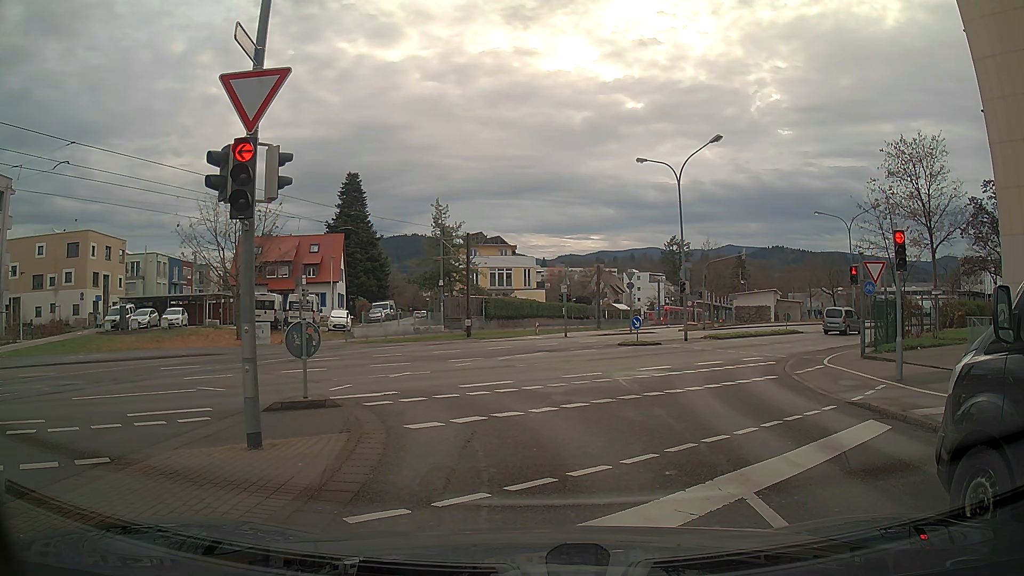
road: residential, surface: asphalt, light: Day
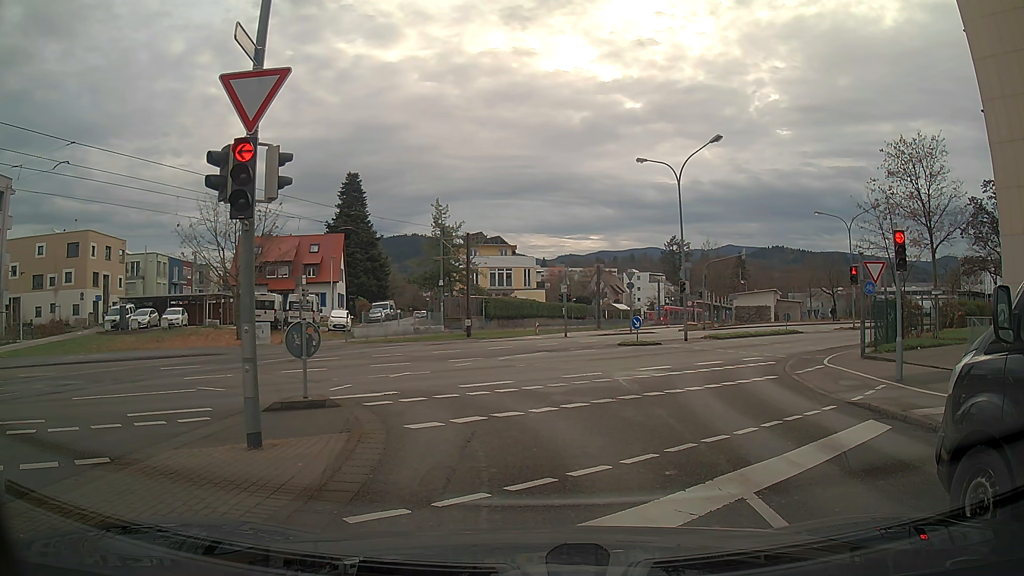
(0.0, 0.0) m; 0°
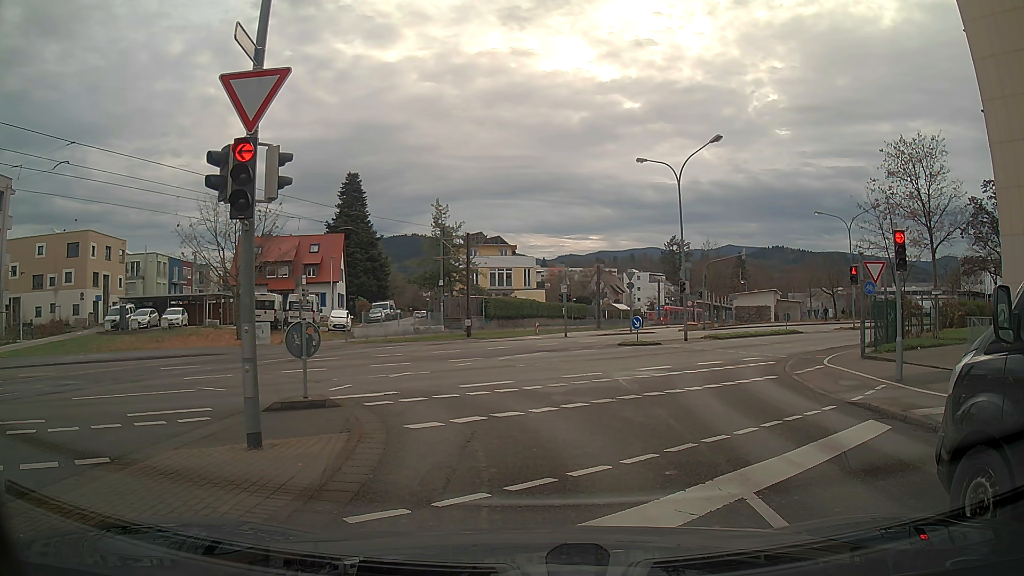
(0.0, 0.0) m; 0°
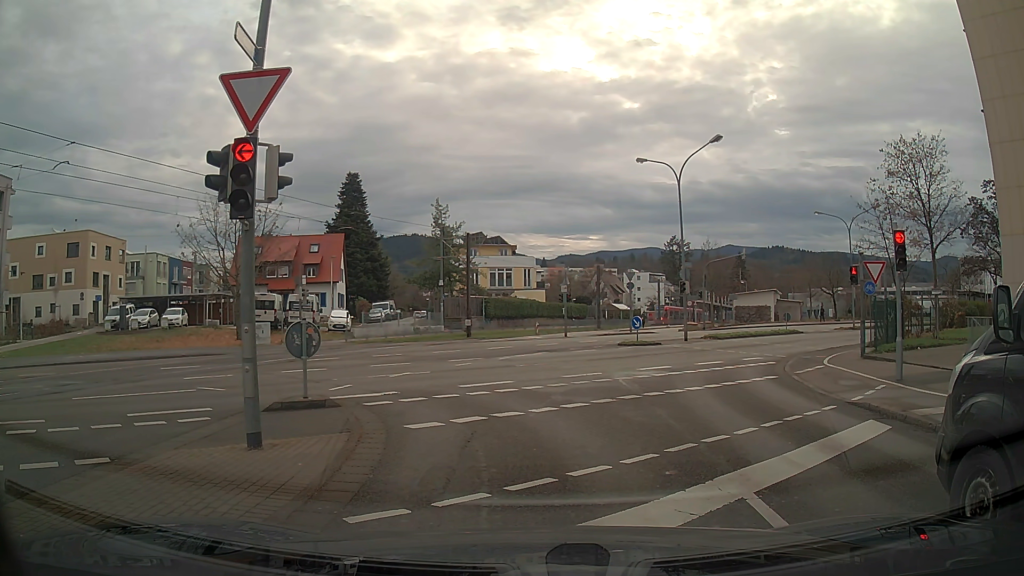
(0.0, 0.0) m; 0°
